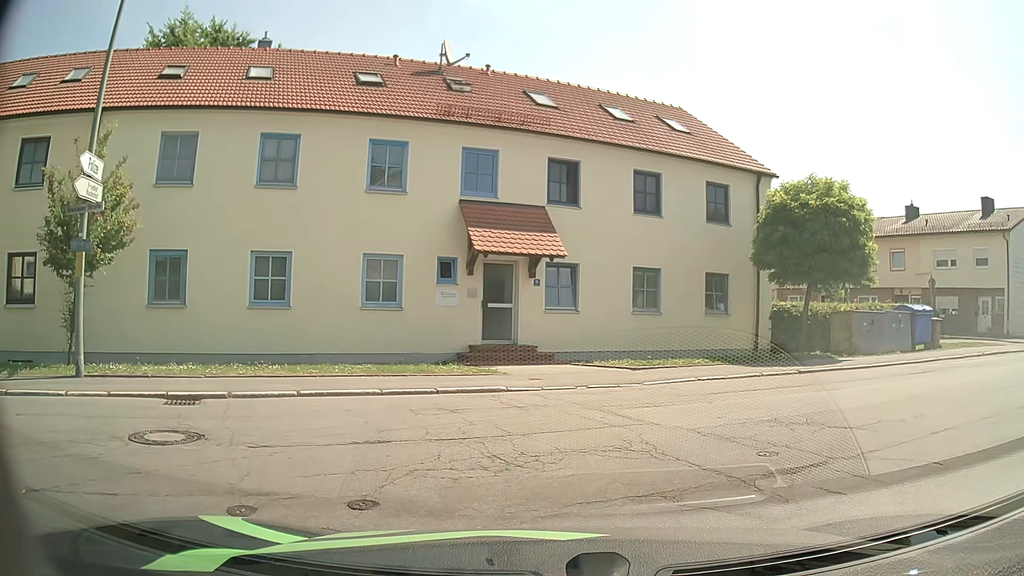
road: residential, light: Day
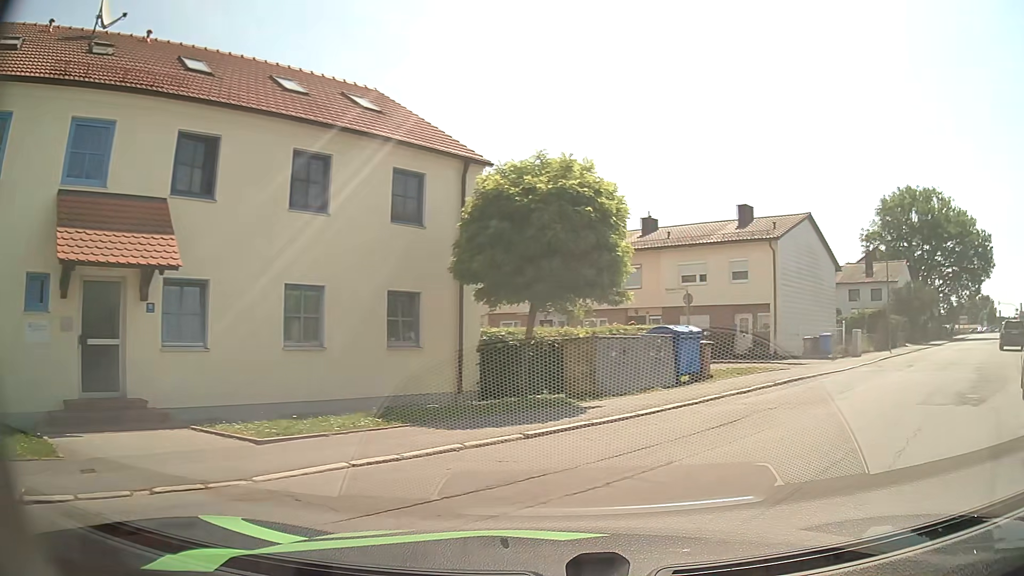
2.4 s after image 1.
(+0.9, +5.4) m; +24°
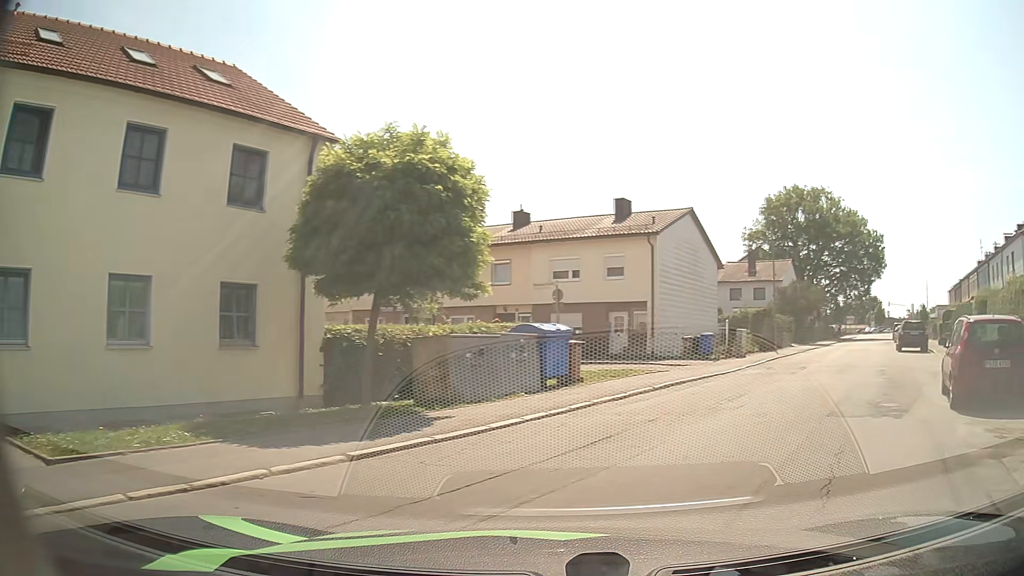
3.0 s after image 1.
(+0.1, +1.7) m; +11°
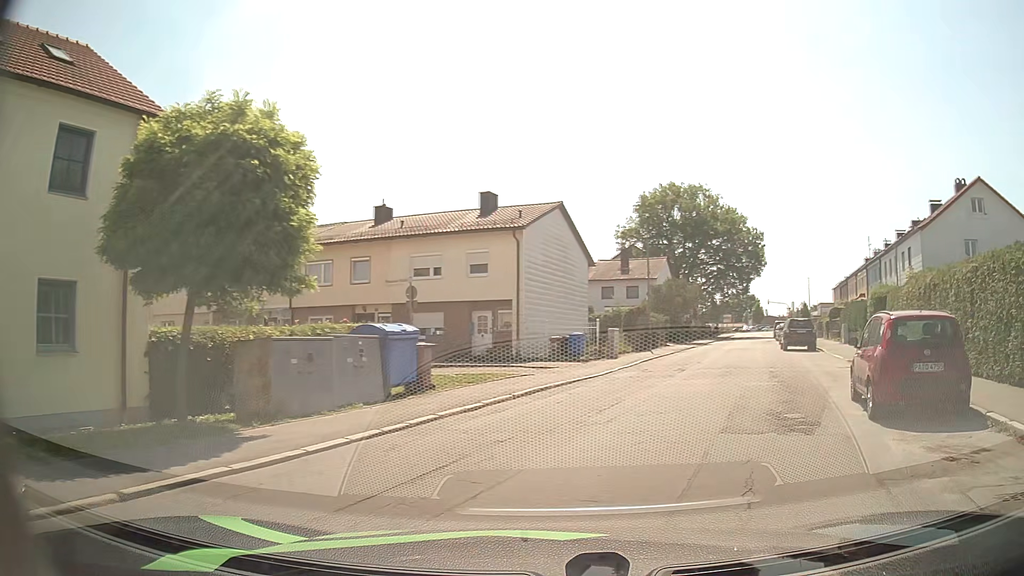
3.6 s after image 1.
(+0.2, +1.8) m; +11°
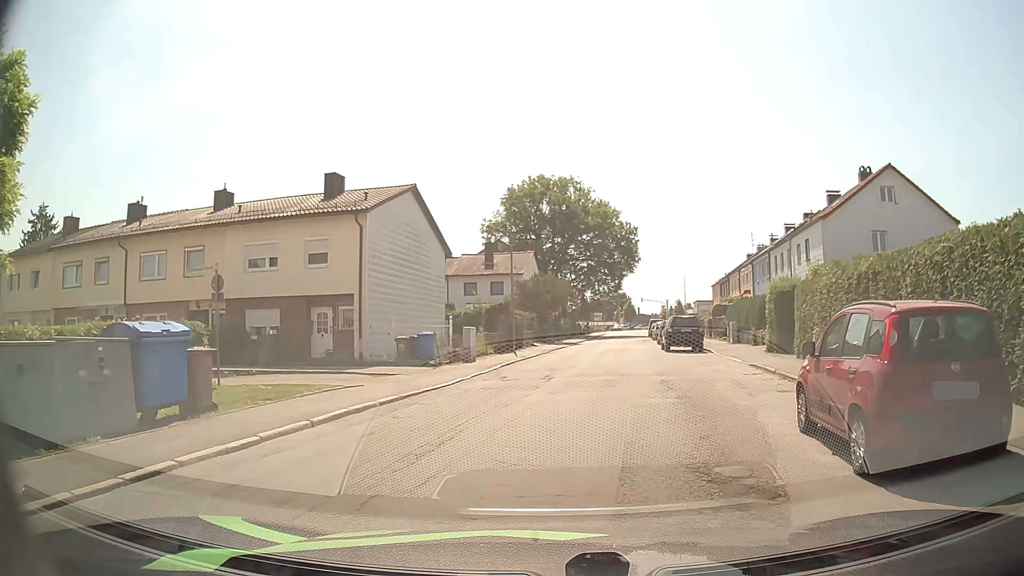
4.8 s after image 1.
(+0.5, +4.0) m; +10°
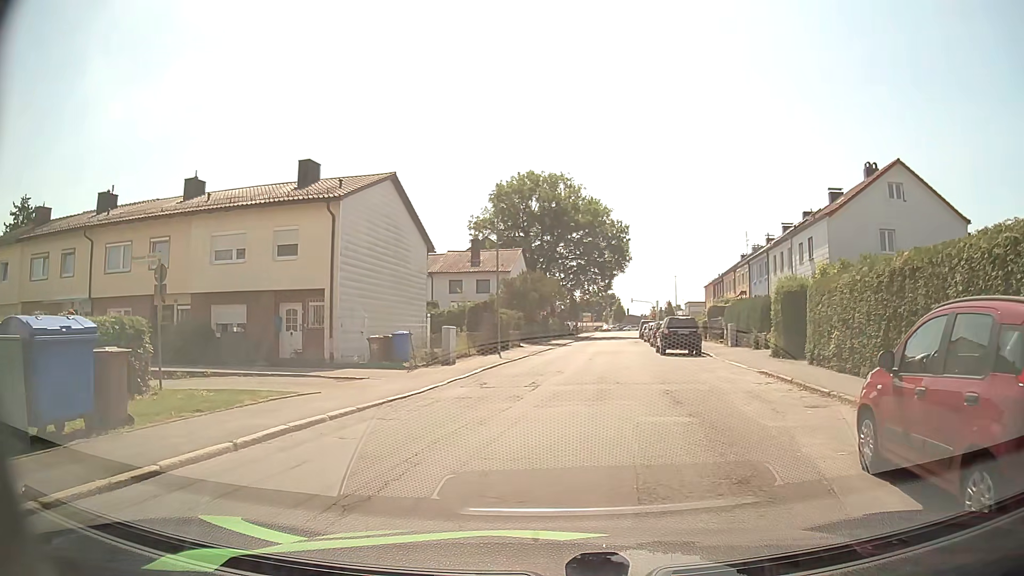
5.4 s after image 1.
(0.0, +2.2) m; +1°
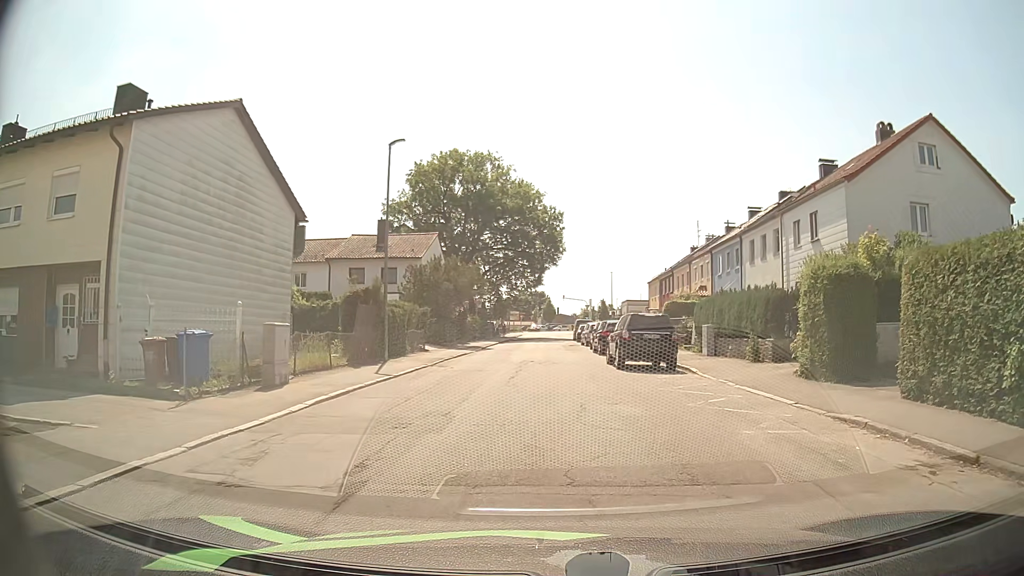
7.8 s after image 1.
(+0.5, +9.8) m; +6°
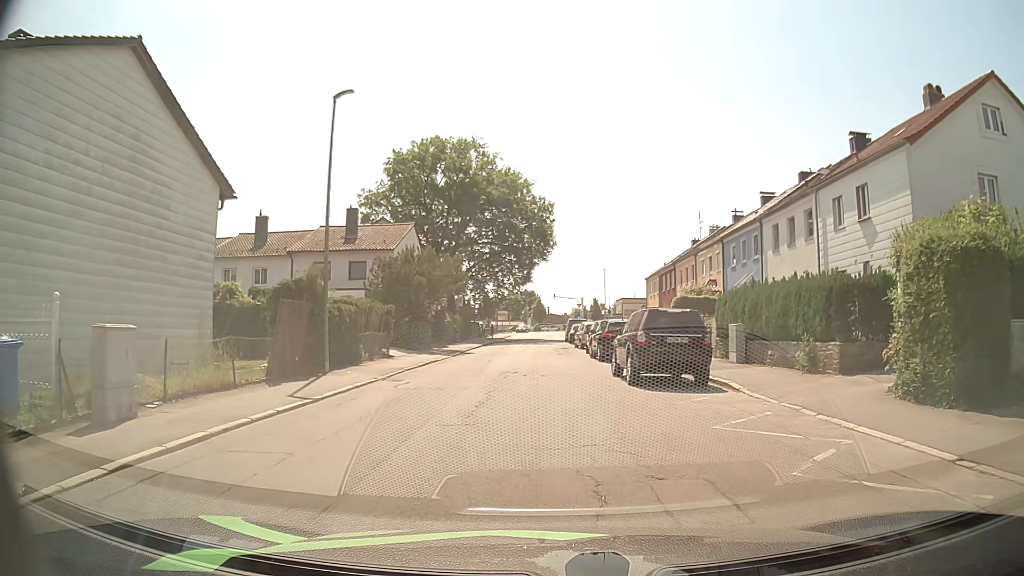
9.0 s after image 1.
(0.0, +5.6) m; 0°
(0, +10) (0, +20) (0, +30) (-1, +40) (-1, +50) (0, +60) (+2, +70) (+4, +80) (+4, +90) (+3, +99) m
